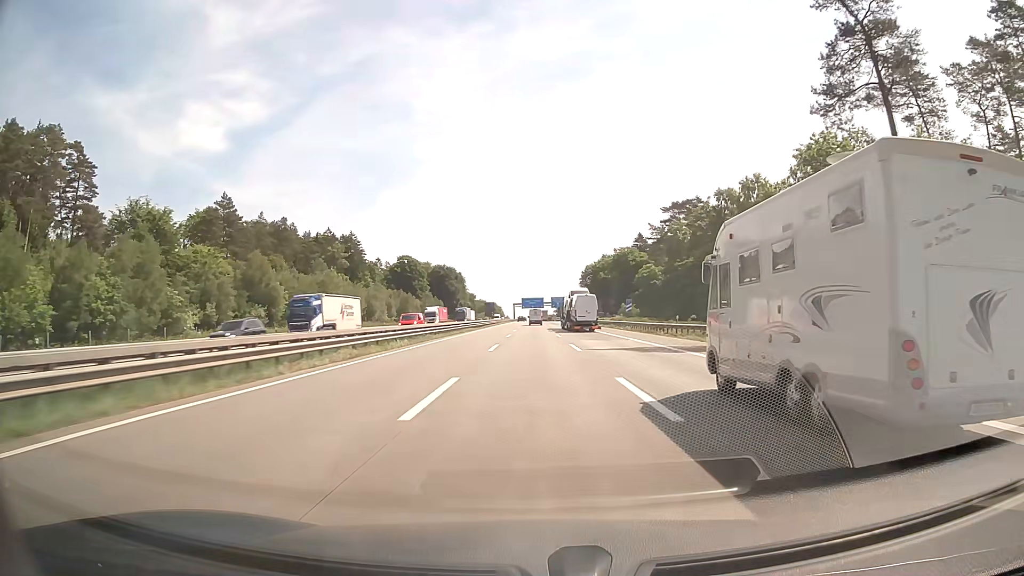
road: motorway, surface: concrete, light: Day
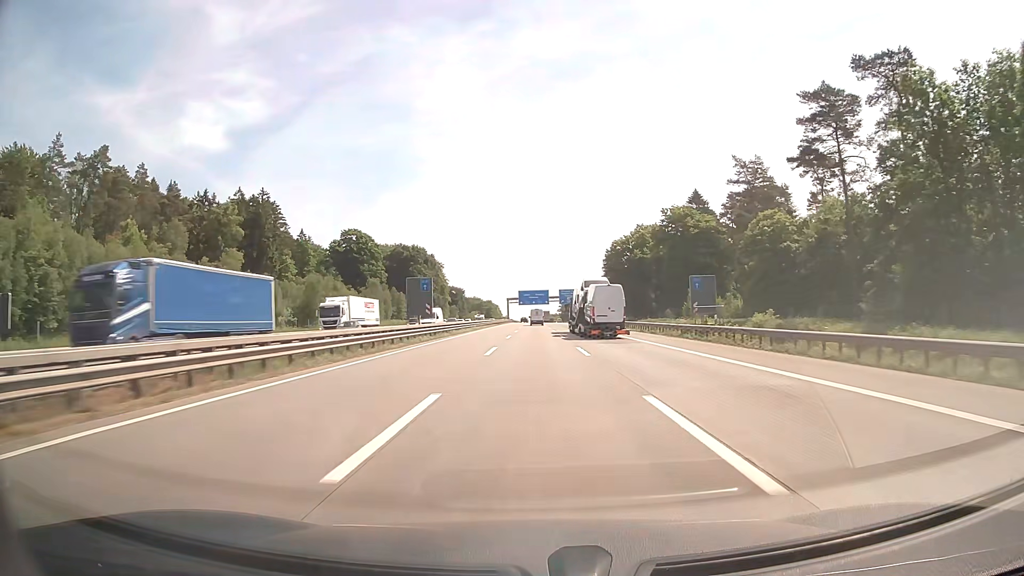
(0.0, +75.5) m; 0°
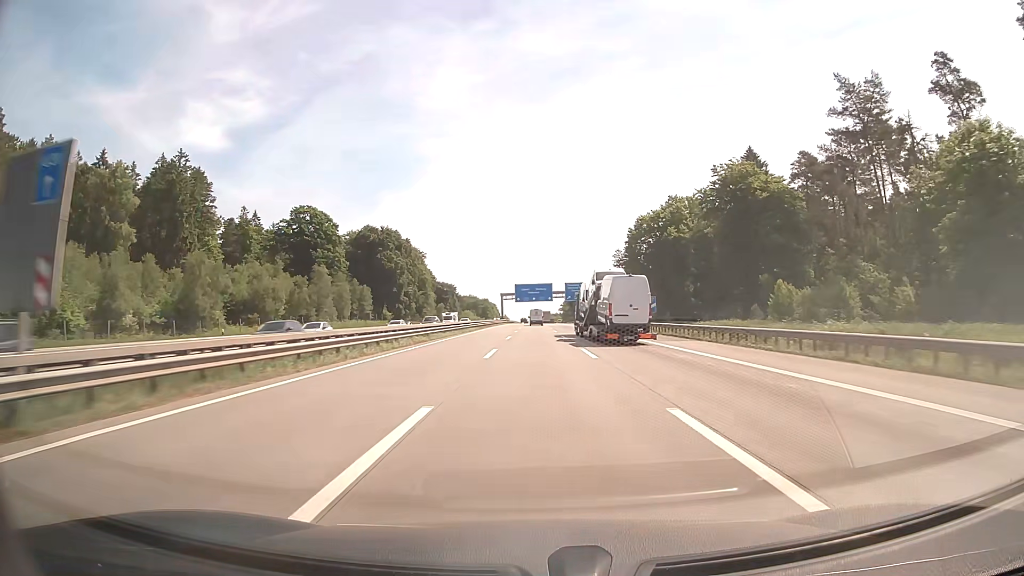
(-0.1, +37.8) m; 0°
